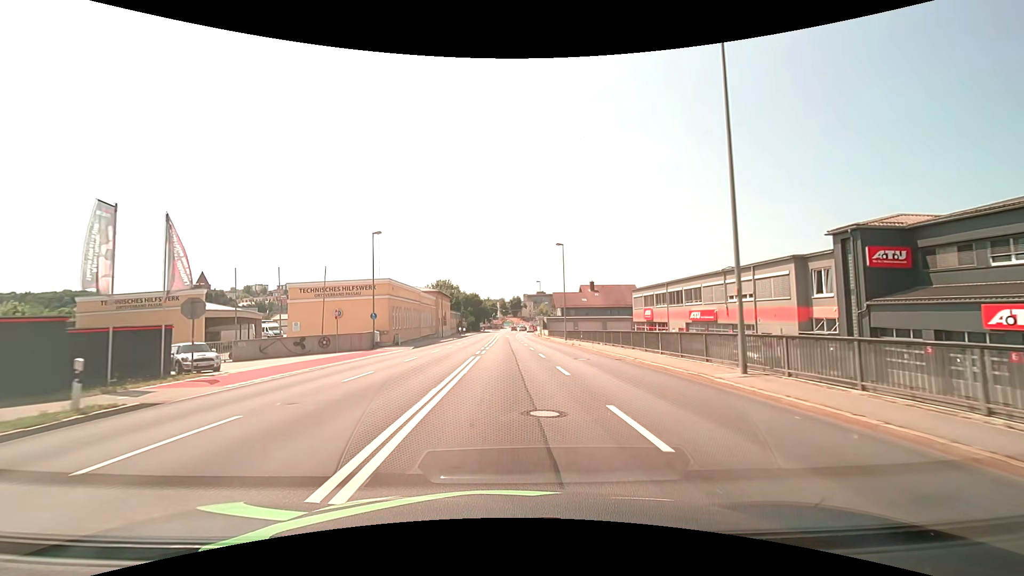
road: primary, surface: asphalt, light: Day
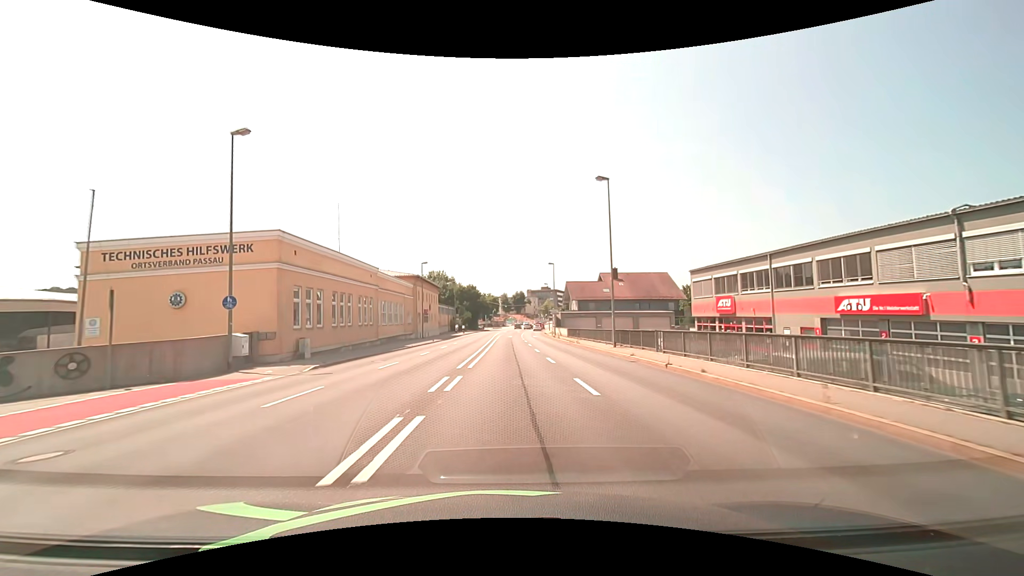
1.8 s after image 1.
(-0.1, +22.8) m; 0°
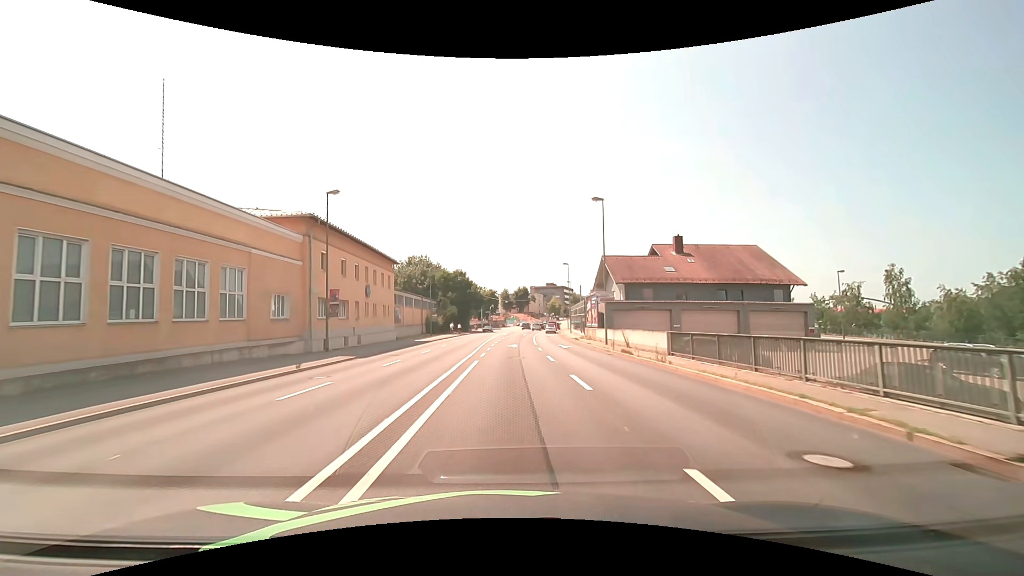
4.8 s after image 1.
(0.0, +35.1) m; 0°
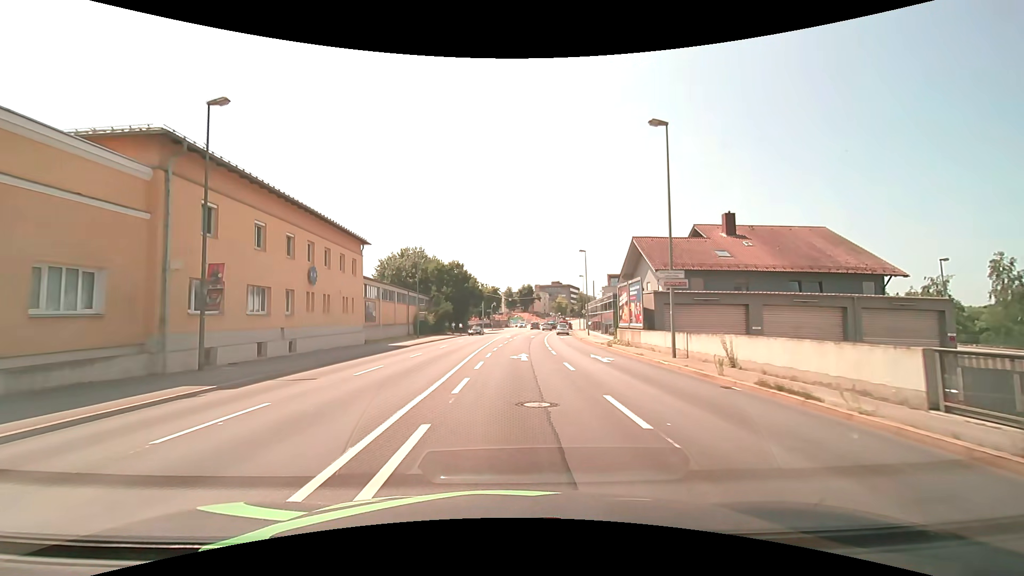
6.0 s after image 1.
(0.0, +12.9) m; 0°
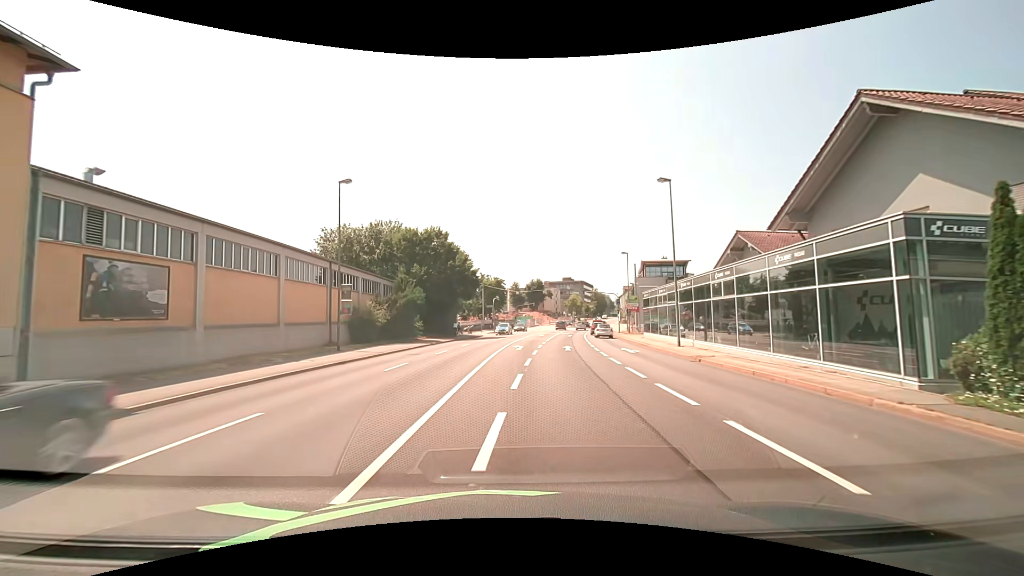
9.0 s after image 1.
(-0.2, +29.4) m; -1°
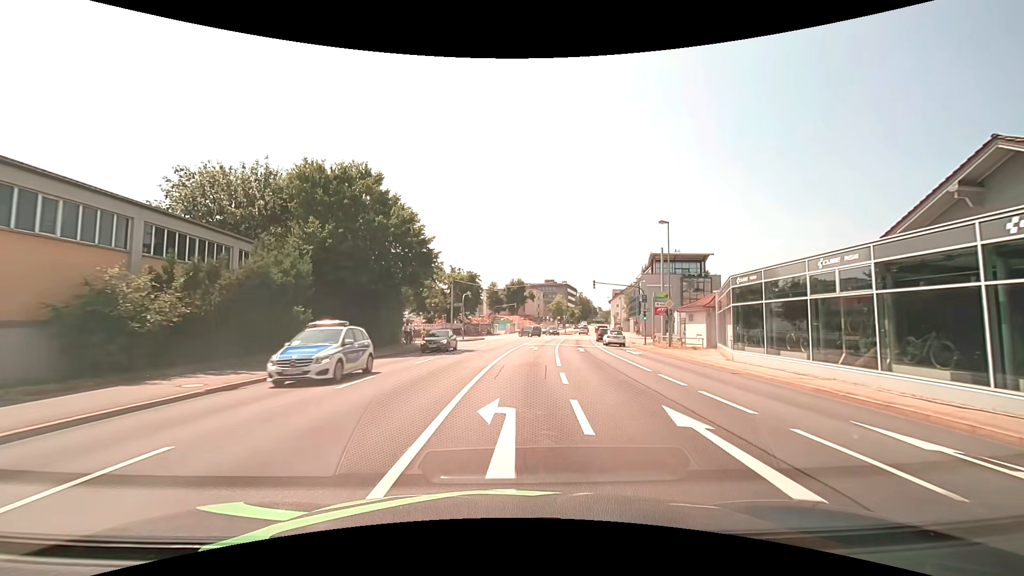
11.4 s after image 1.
(+0.4, +22.4) m; +2°
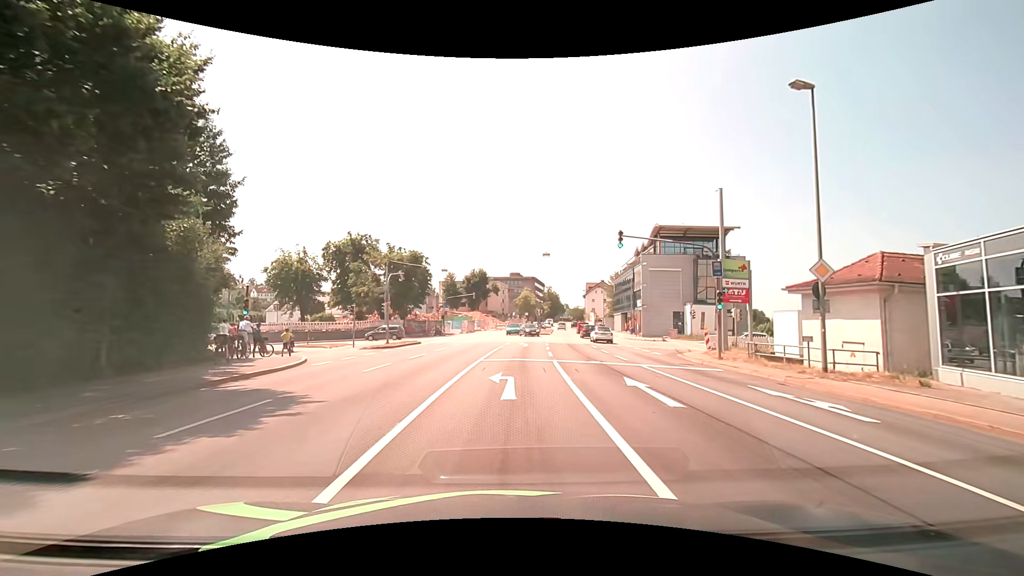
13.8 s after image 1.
(+1.0, +23.1) m; +4°
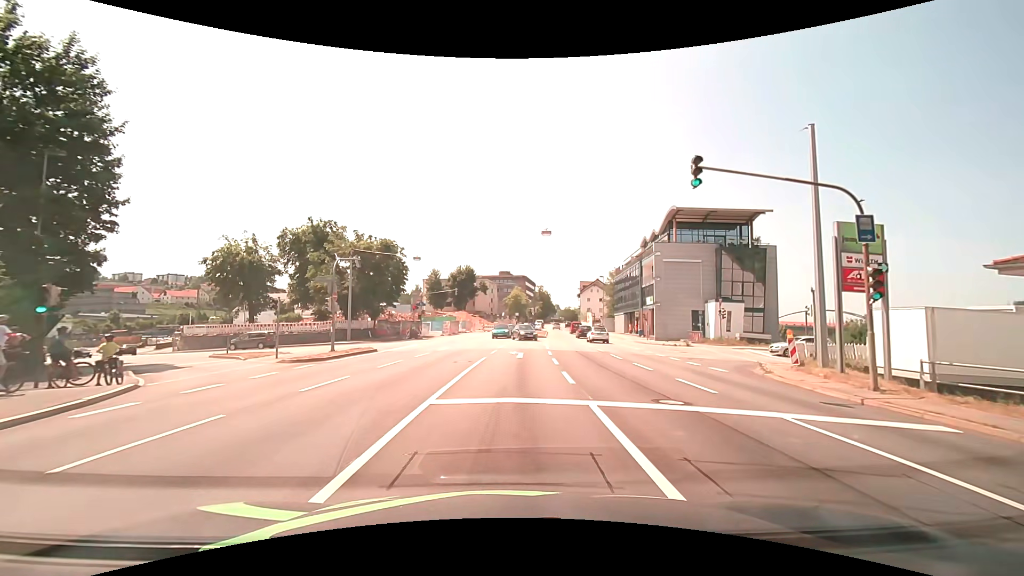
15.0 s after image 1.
(+0.1, +10.4) m; +1°
